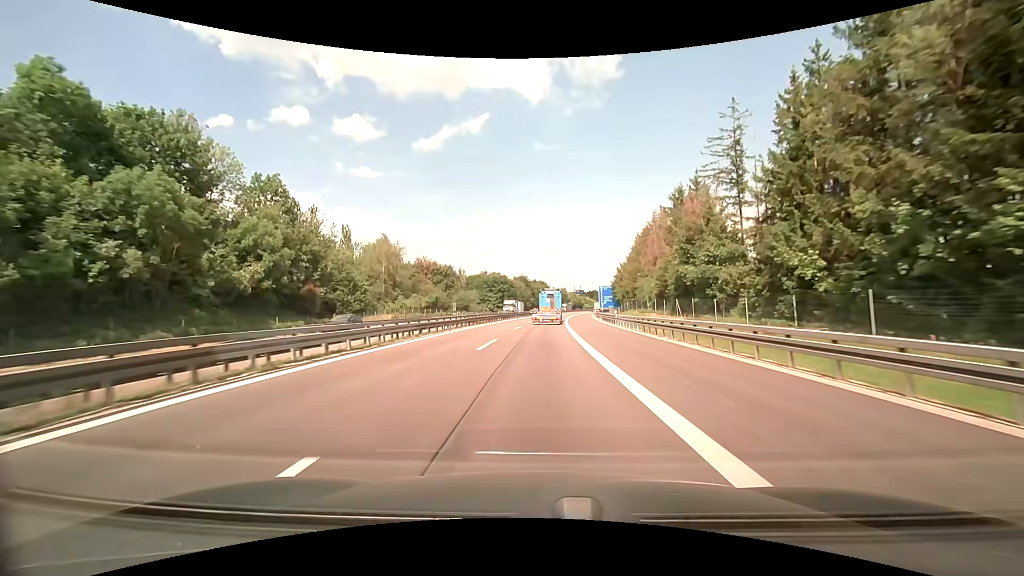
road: motorway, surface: asphalt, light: Day
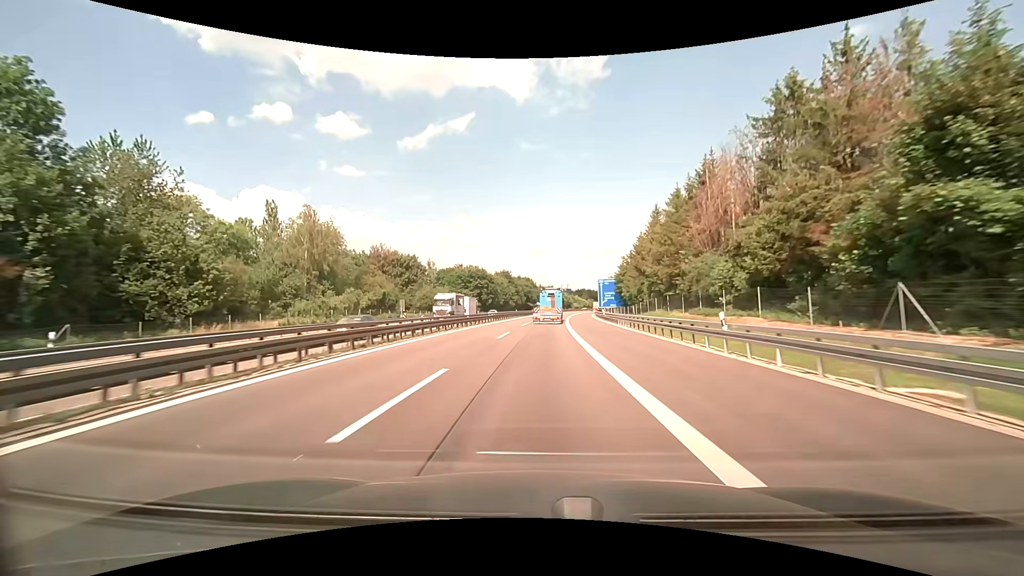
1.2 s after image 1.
(+0.5, +29.5) m; +2°
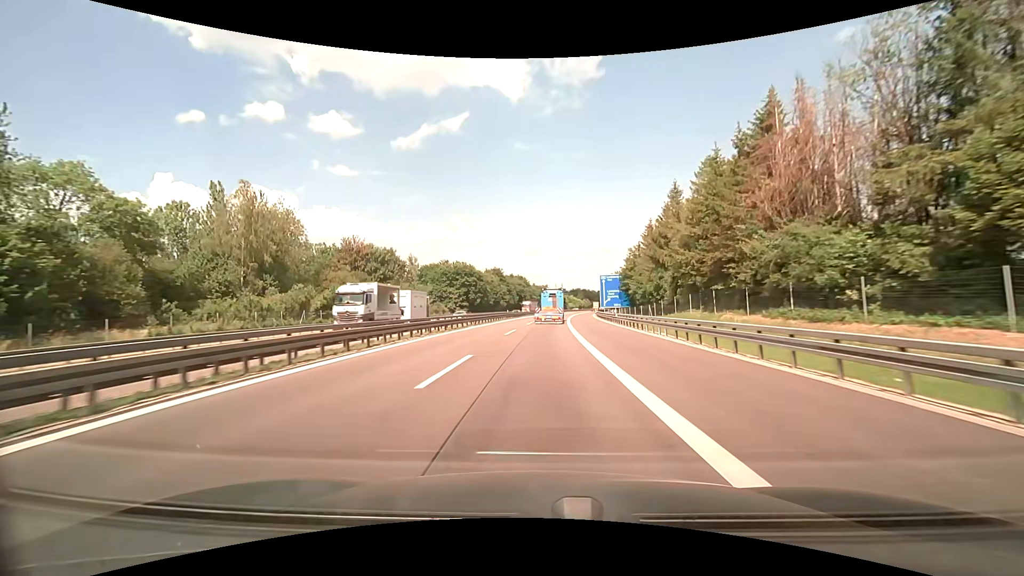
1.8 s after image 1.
(+0.1, +14.7) m; +1°
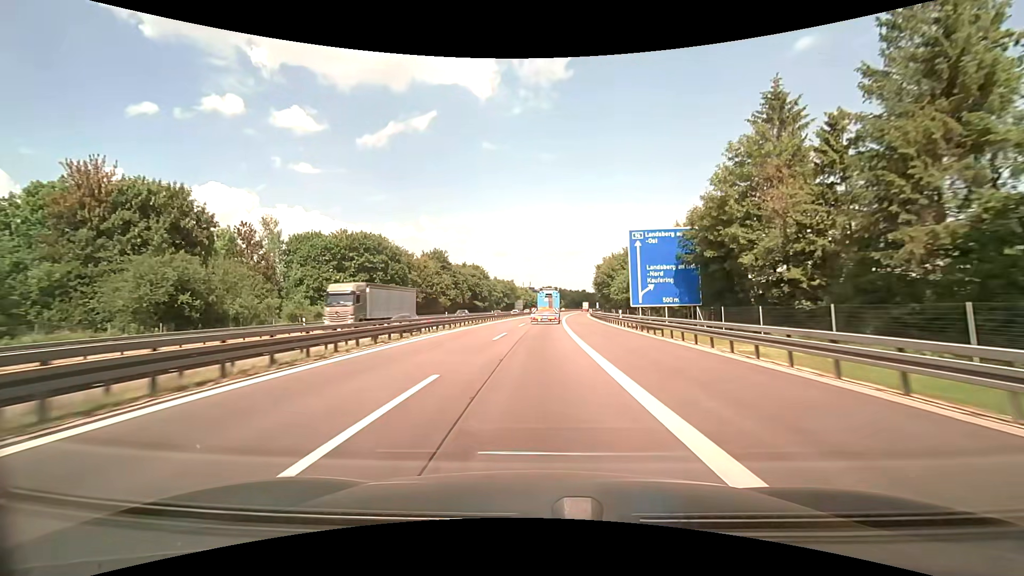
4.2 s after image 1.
(+1.8, +58.5) m; +4°
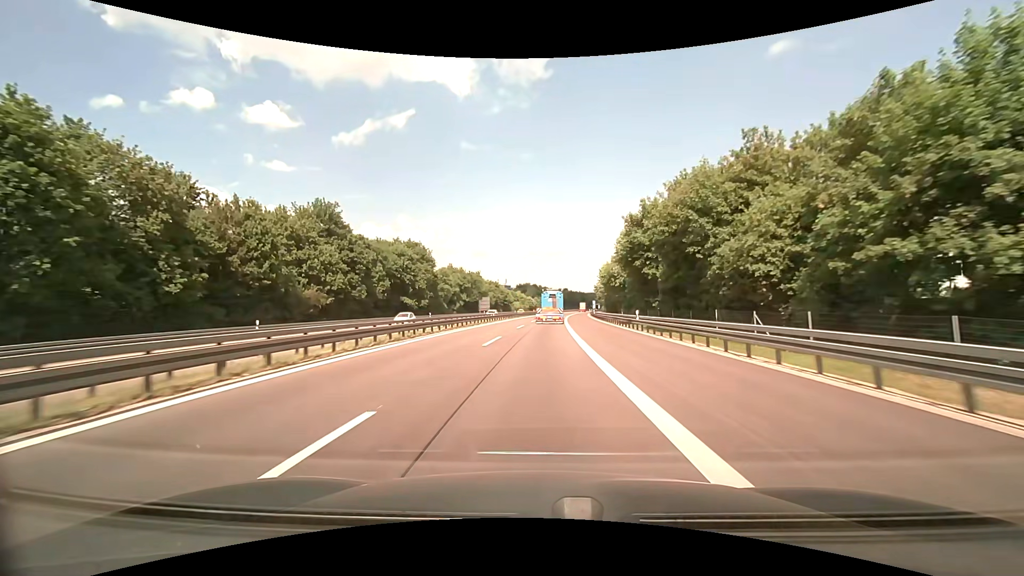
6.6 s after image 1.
(+1.6, +57.8) m; +3°
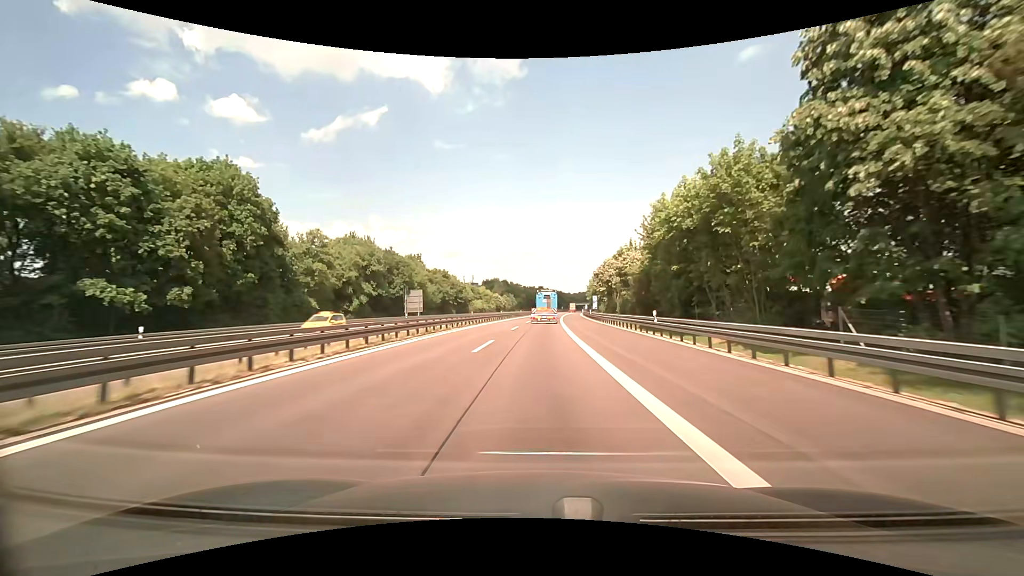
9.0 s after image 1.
(+1.4, +56.8) m; +3°
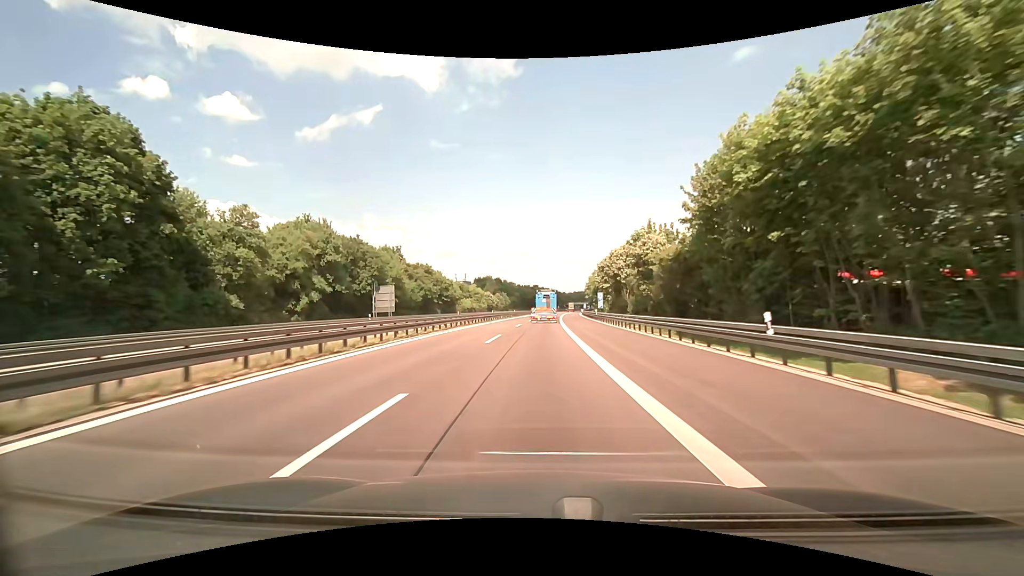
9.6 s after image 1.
(+0.1, +14.0) m; +1°
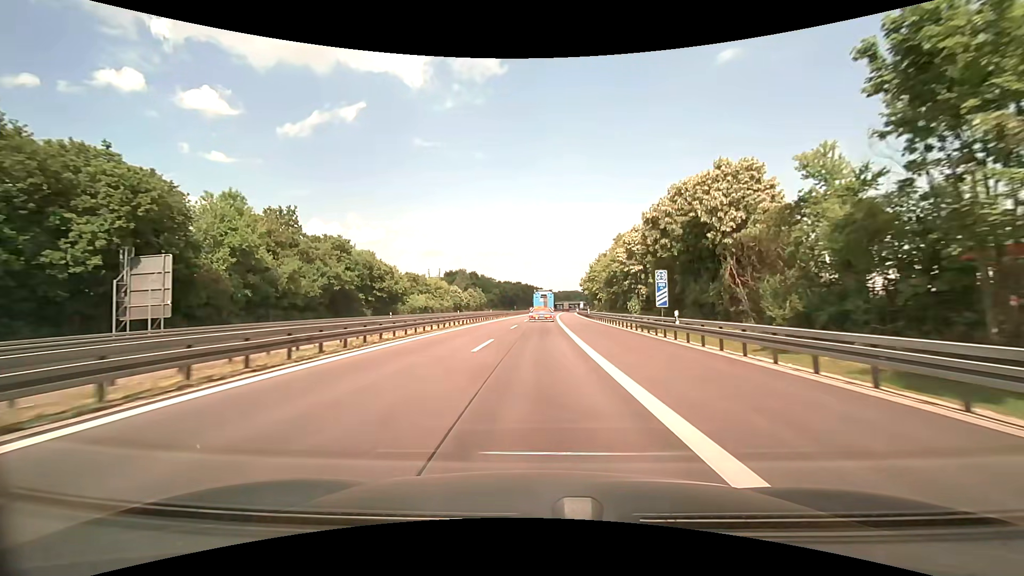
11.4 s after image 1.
(+0.4, +41.8) m; +2°
(0, +10) (0, +20) (0, +30) (+1, +40) (+1, +50) (+1, +60) (+2, +70) (+2, +80) (+2, +90) (+3, +100) m
